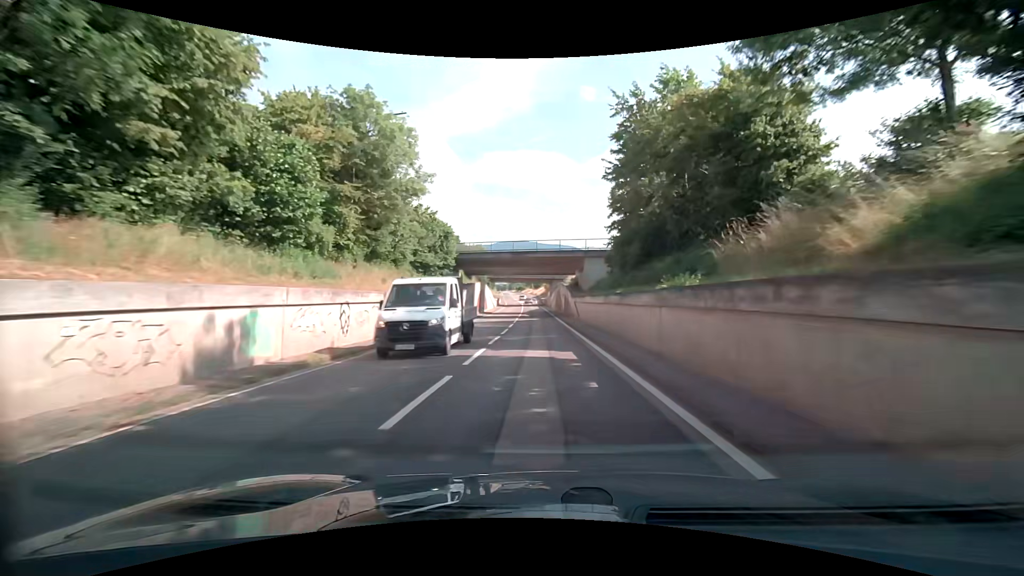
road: secondary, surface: asphalt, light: Day
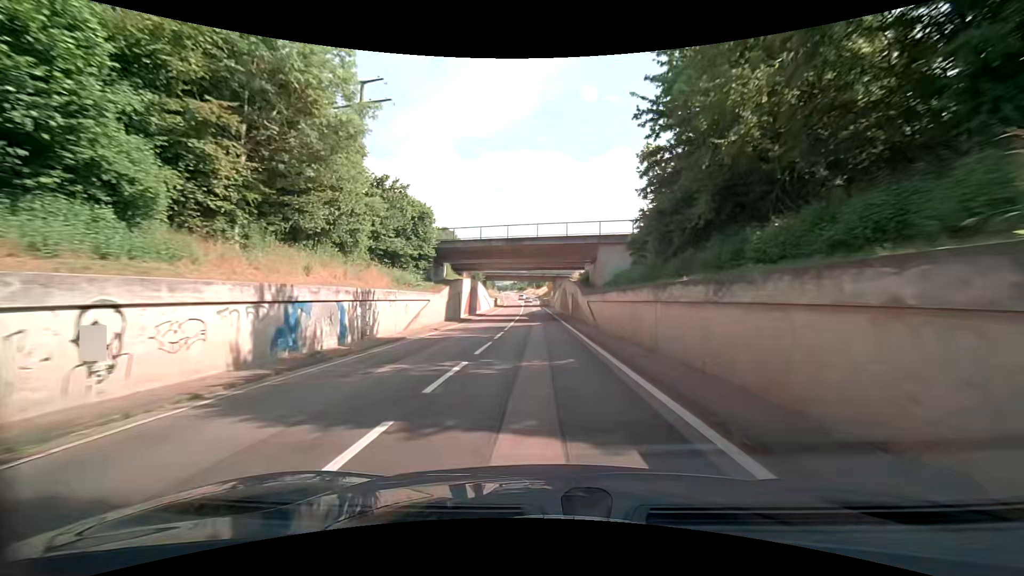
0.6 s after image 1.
(0.0, +9.7) m; -1°
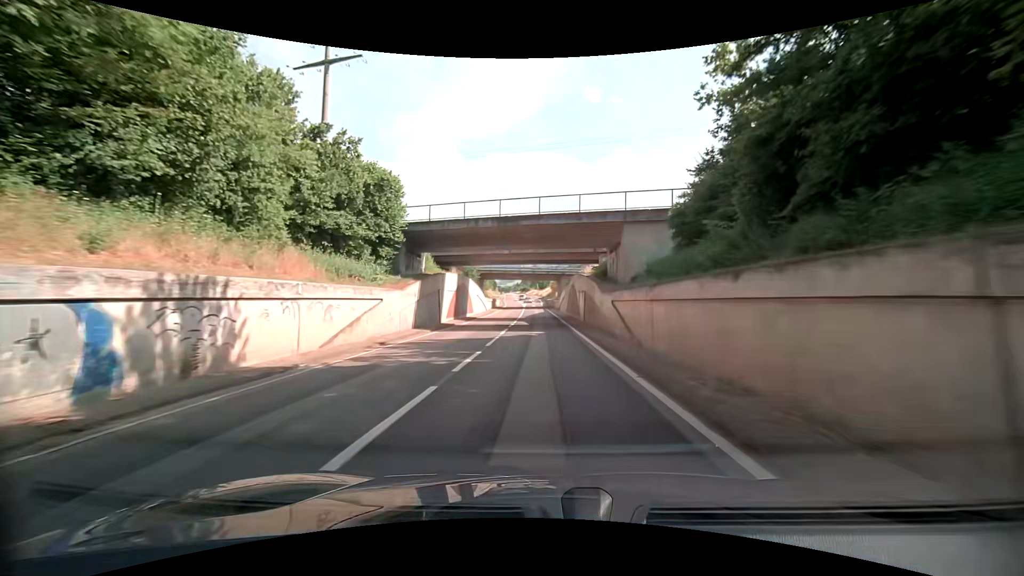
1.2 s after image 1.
(0.0, +9.6) m; 0°
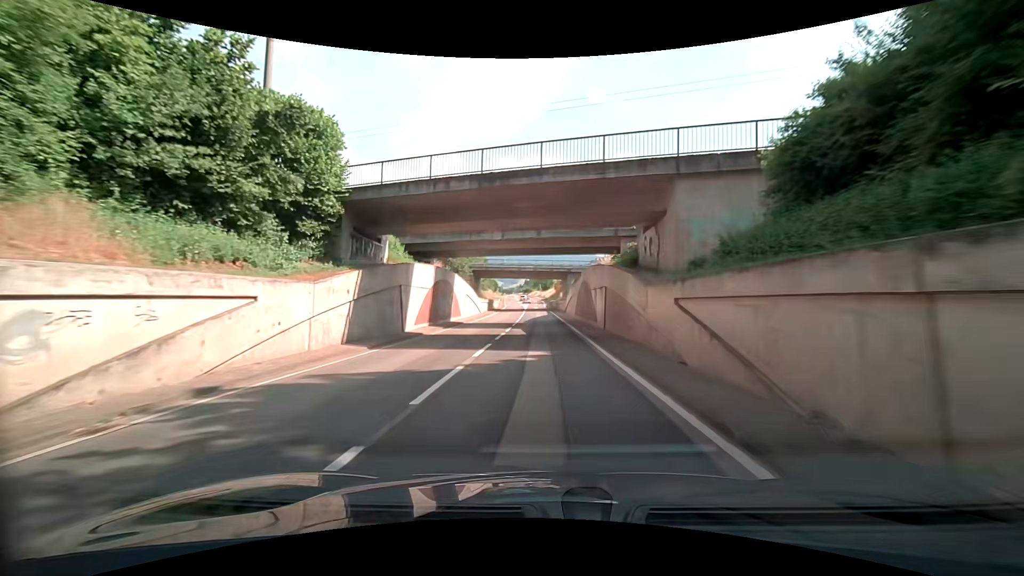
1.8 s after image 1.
(0.0, +9.5) m; 0°
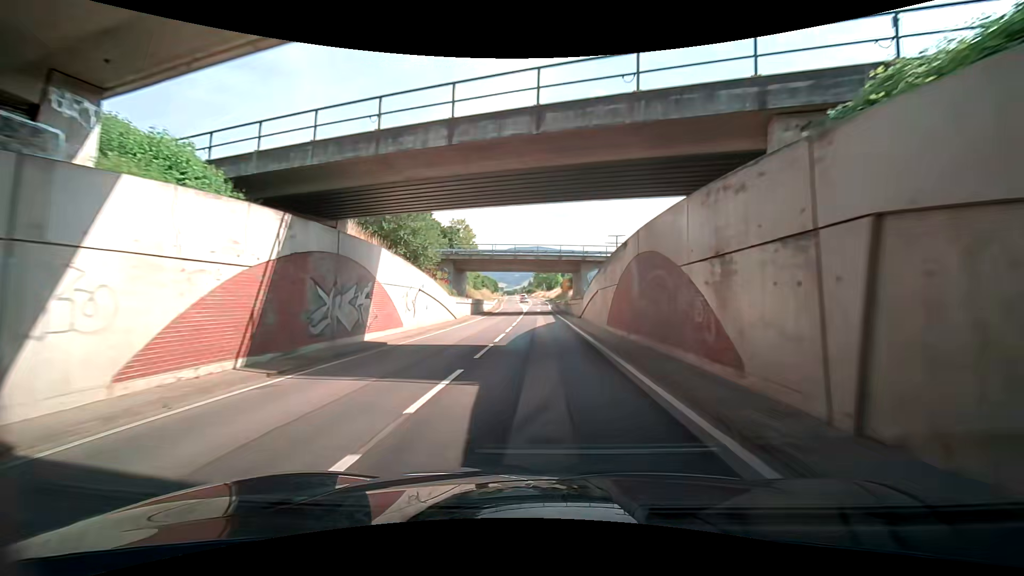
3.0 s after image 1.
(-0.2, +18.6) m; -1°
